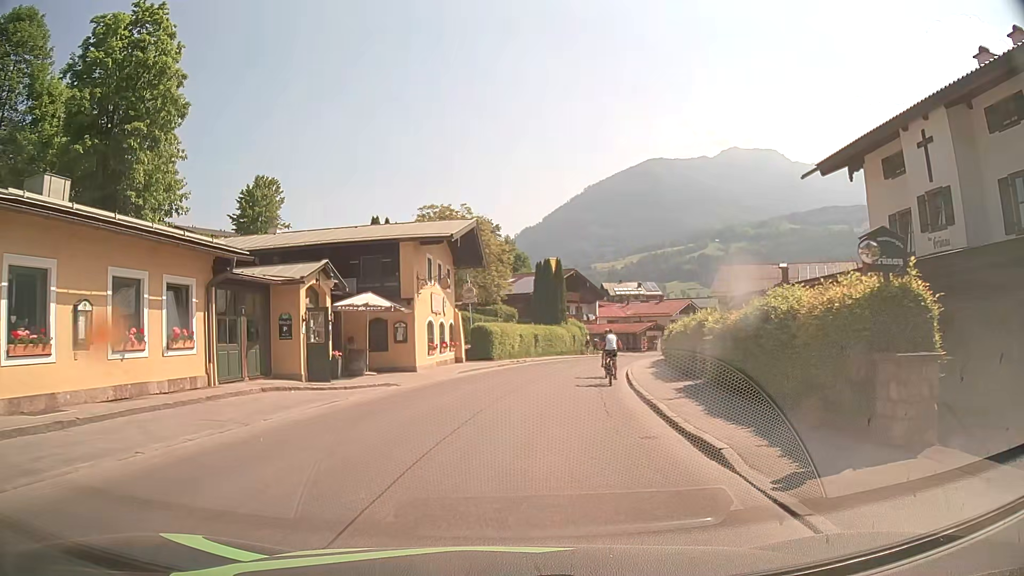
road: tertiary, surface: asphalt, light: Day
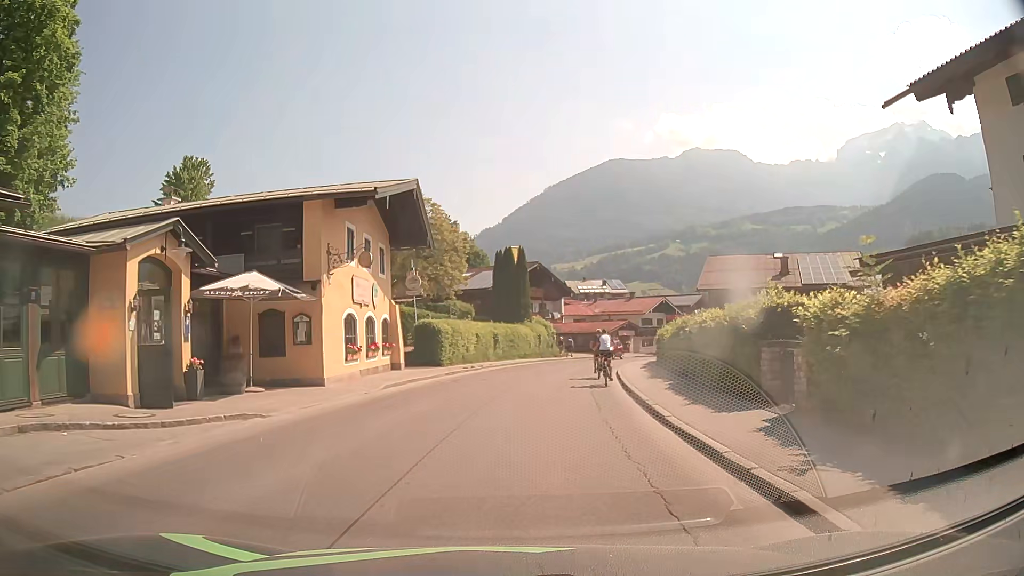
(+0.2, +8.0) m; +3°
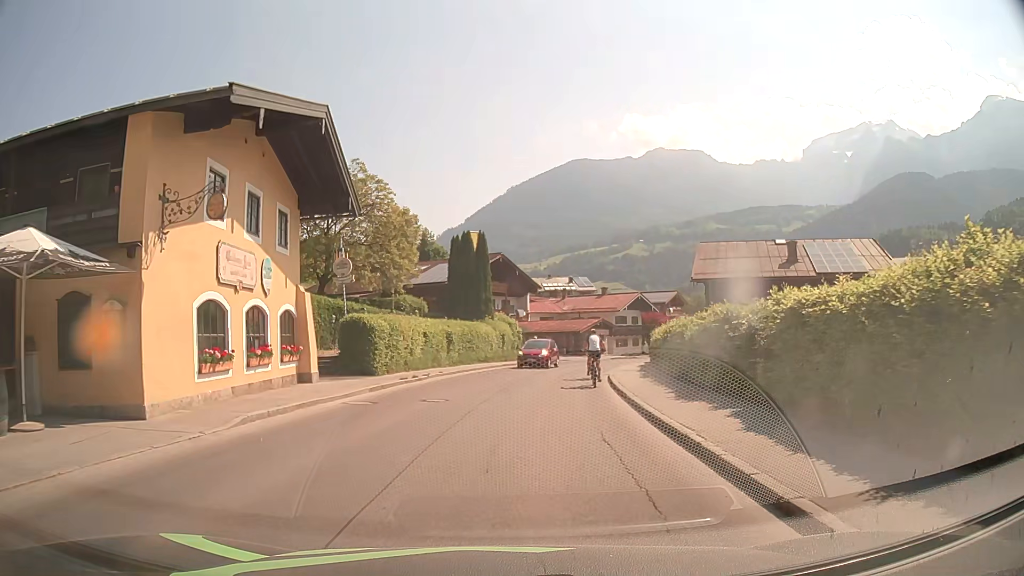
(+0.2, +7.9) m; +3°
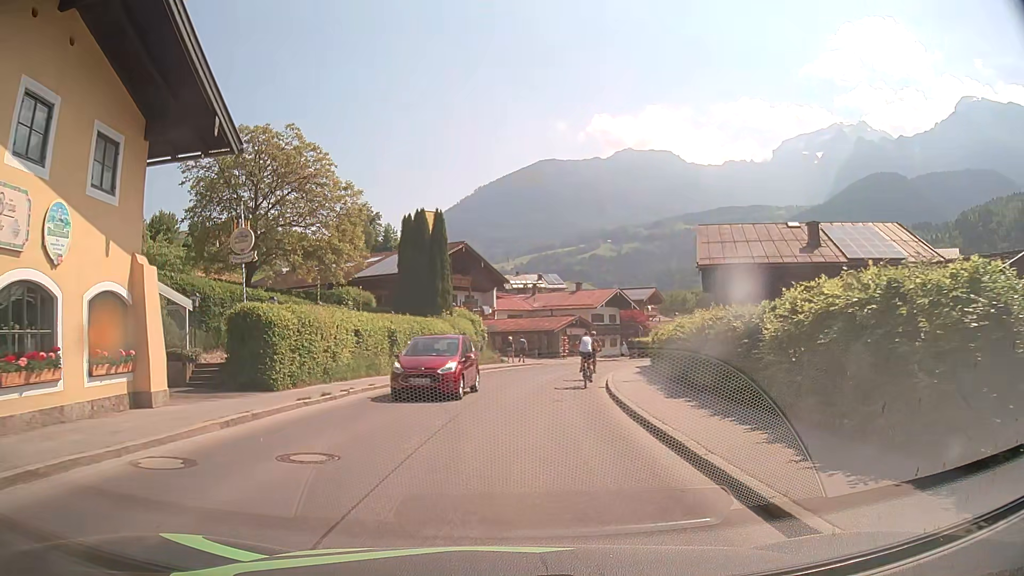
(+0.2, +7.8) m; +2°
